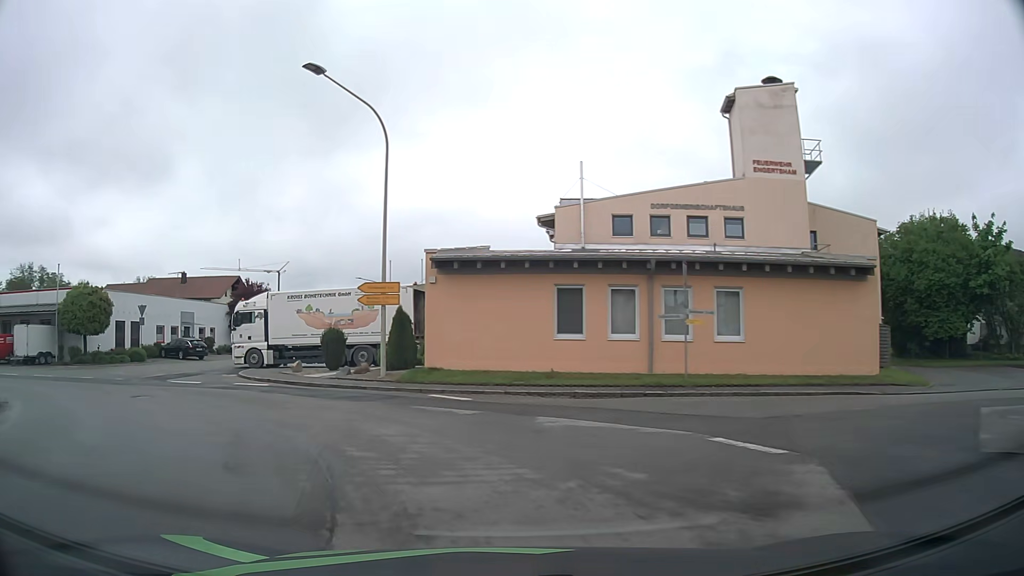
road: tertiary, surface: asphalt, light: Day
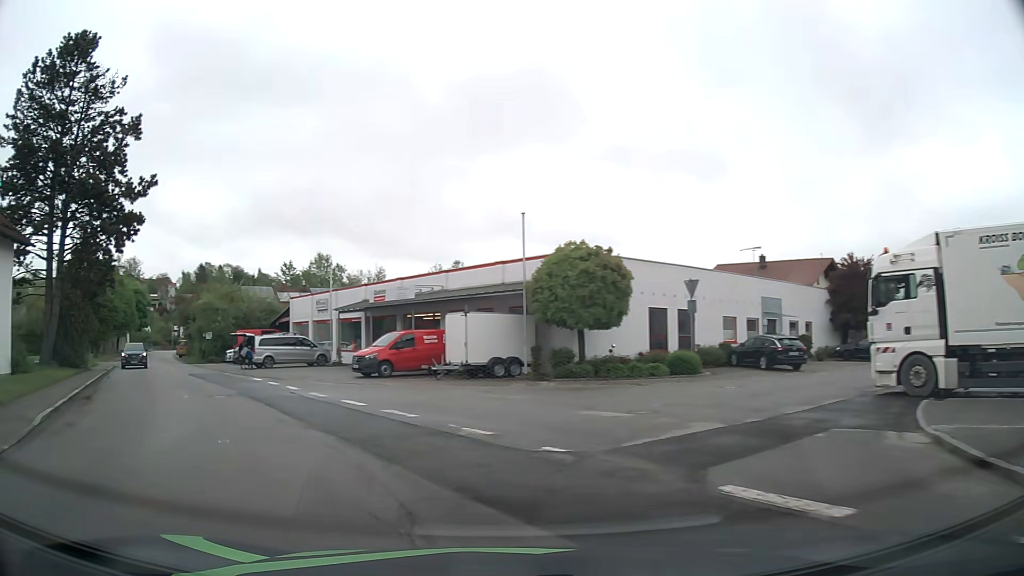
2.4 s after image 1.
(-7.7, +16.8) m; -50°
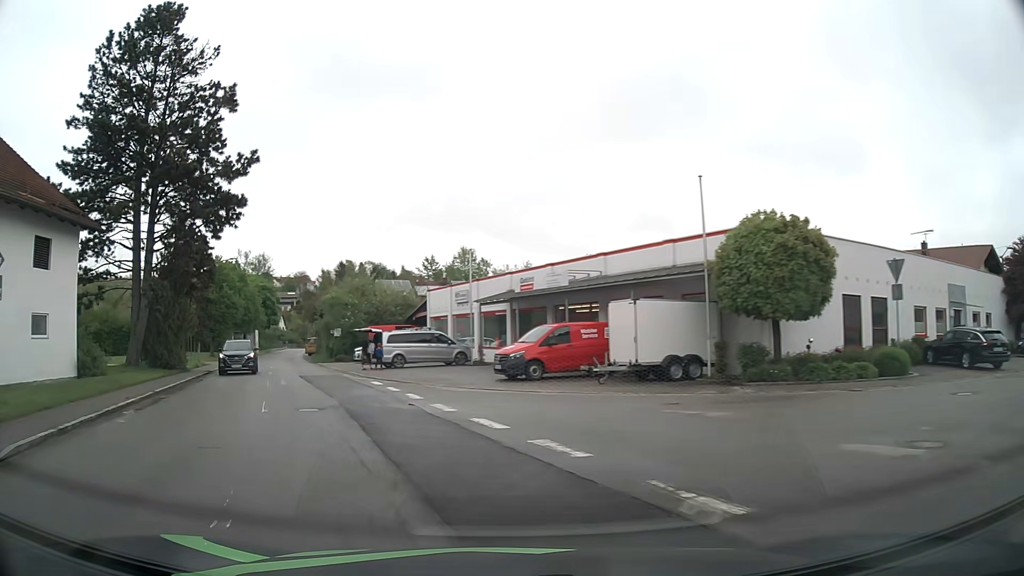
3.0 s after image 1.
(-0.6, +5.0) m; -13°
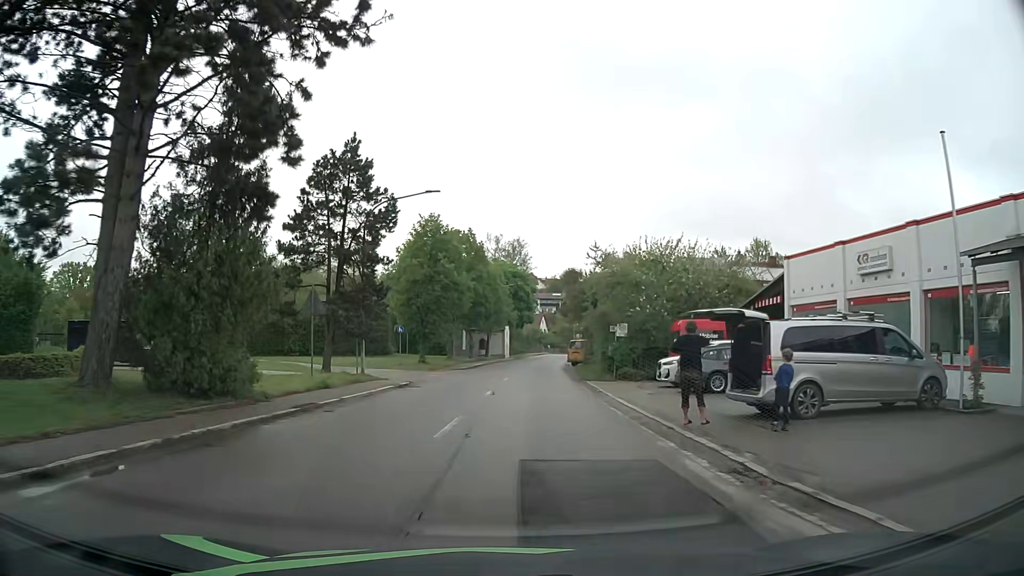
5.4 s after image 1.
(-5.5, +21.6) m; -22°
(0, +10) (0, +20) (+1, +30) (+1, +40) (+2, +50) (+3, +60) (+4, +70) (+6, +80) (+7, +90) (+8, +100) m
